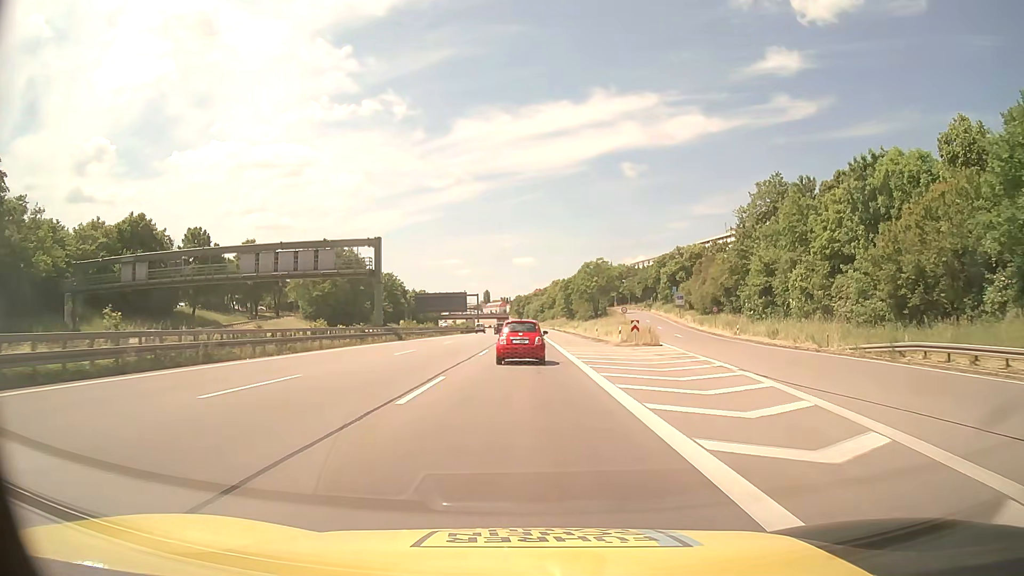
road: motorway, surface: asphalt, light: Day
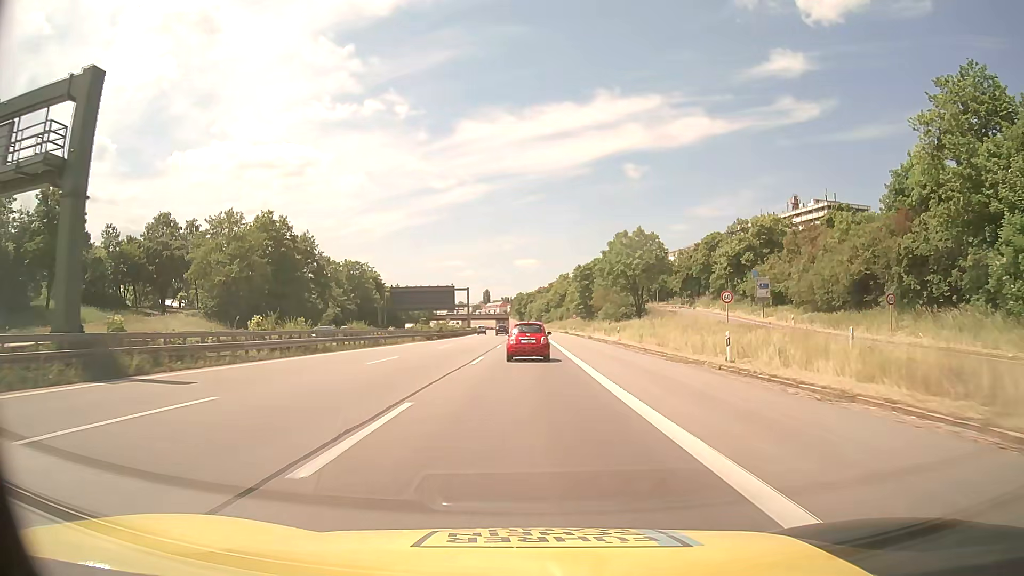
(-0.1, +41.5) m; 0°
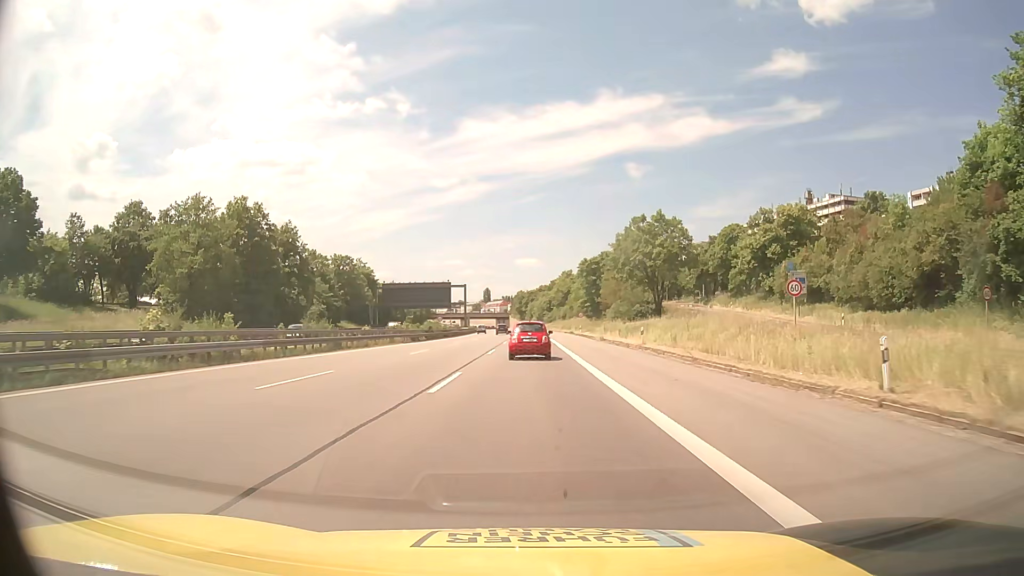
(0.0, +10.4) m; 0°
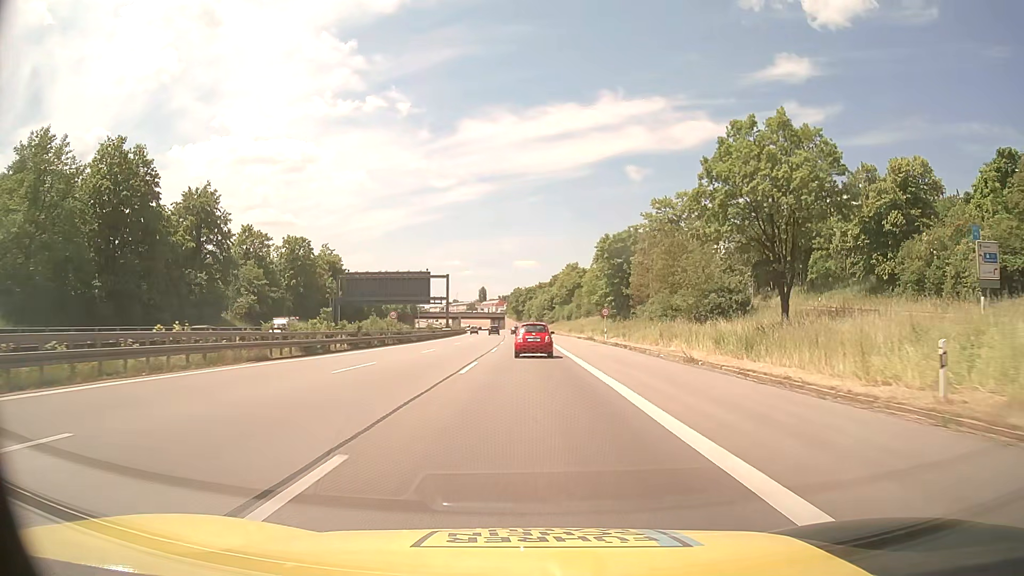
(0.0, +31.2) m; 0°
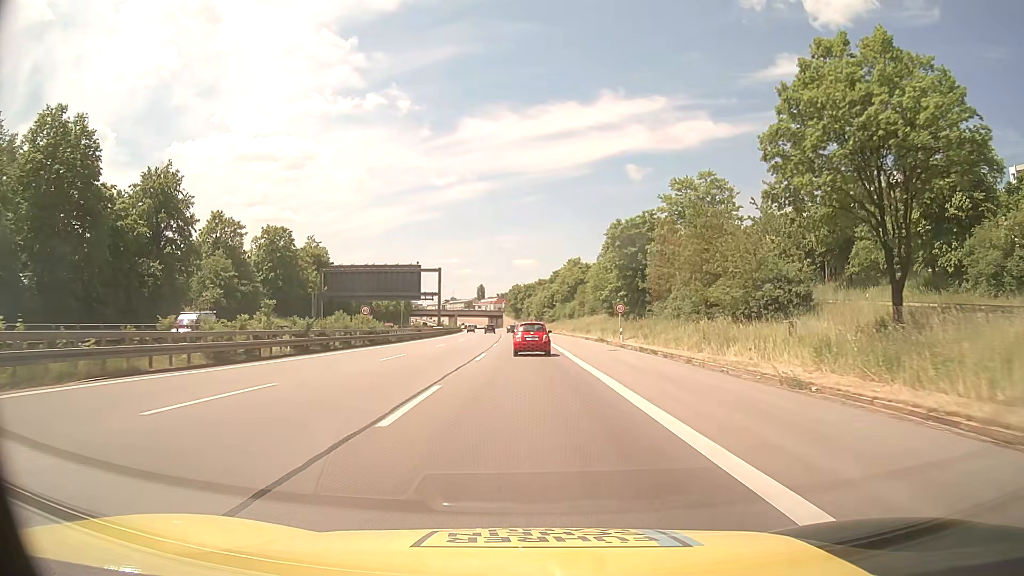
(0.0, +10.4) m; 0°
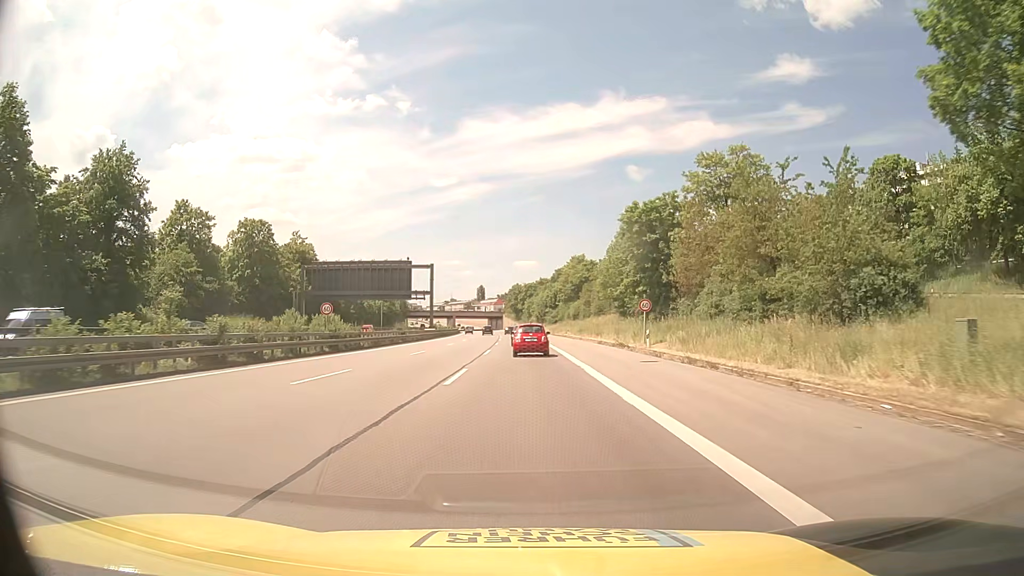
(0.0, +10.4) m; 0°
(0, +10) (0, +20) (0, +30) (0, +40) (0, +50) (-1, +60) (-1, +70) (-1, +80) (-2, +90) (-2, +100) m
